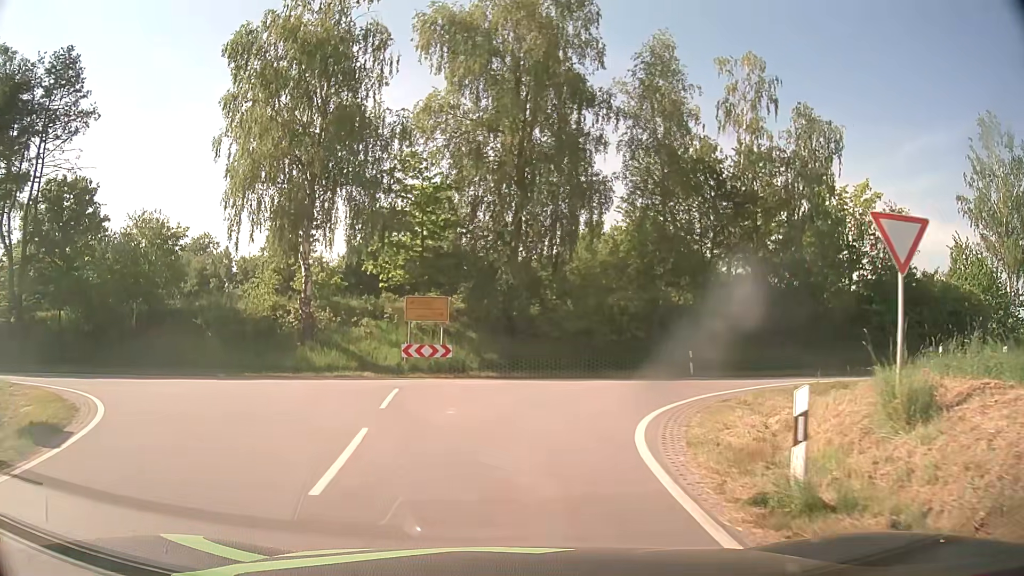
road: tertiary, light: Day
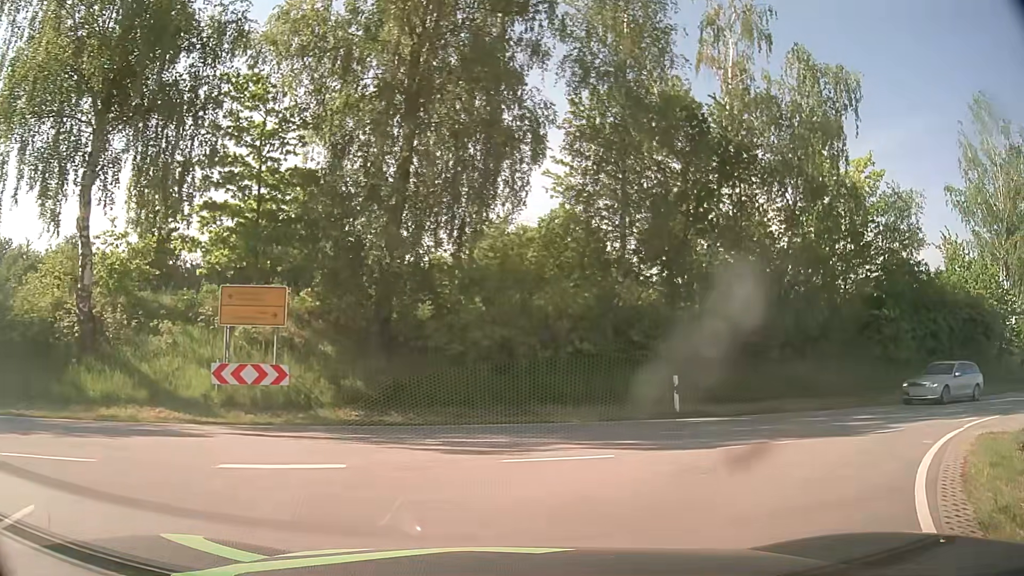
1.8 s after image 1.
(+0.3, +10.2) m; +8°
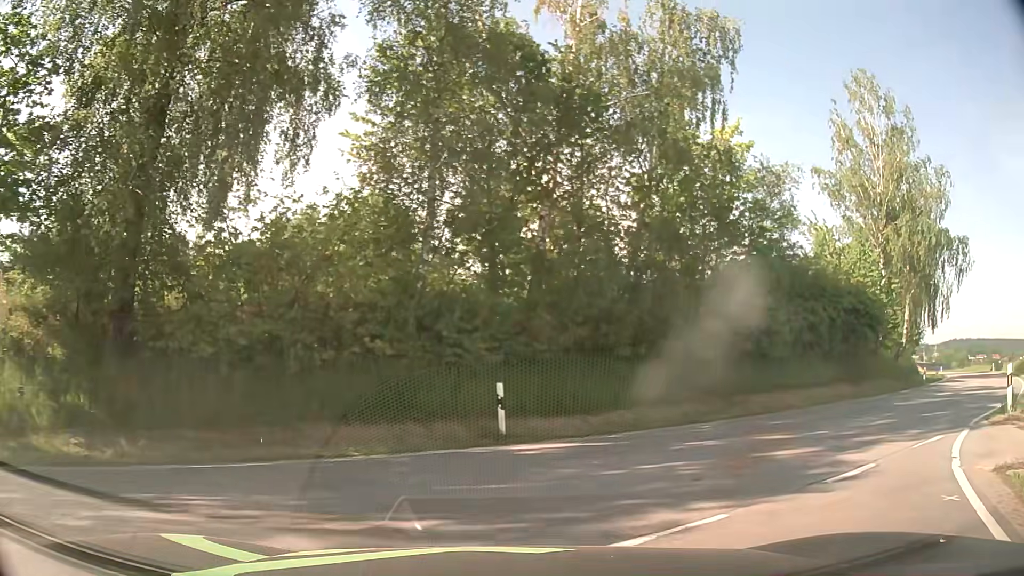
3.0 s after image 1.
(+0.6, +4.7) m; +15°
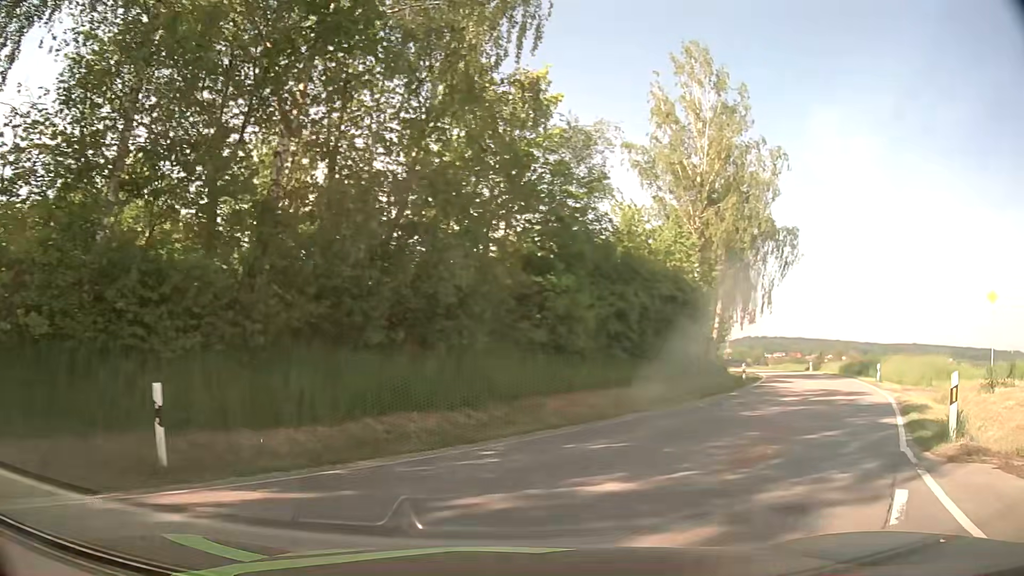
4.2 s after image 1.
(+0.8, +4.9) m; +18°
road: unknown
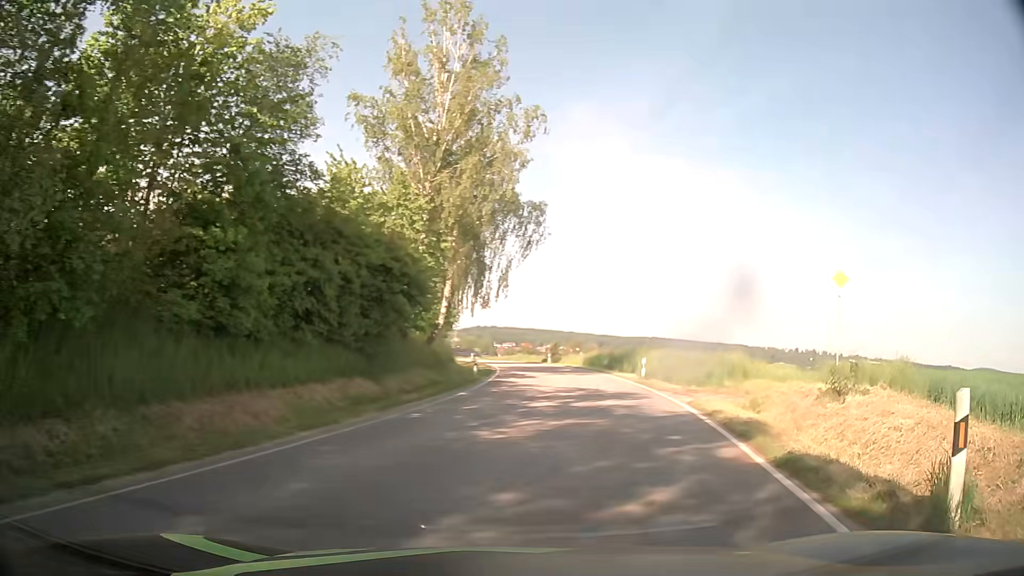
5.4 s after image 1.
(+1.3, +5.9) m; +23°
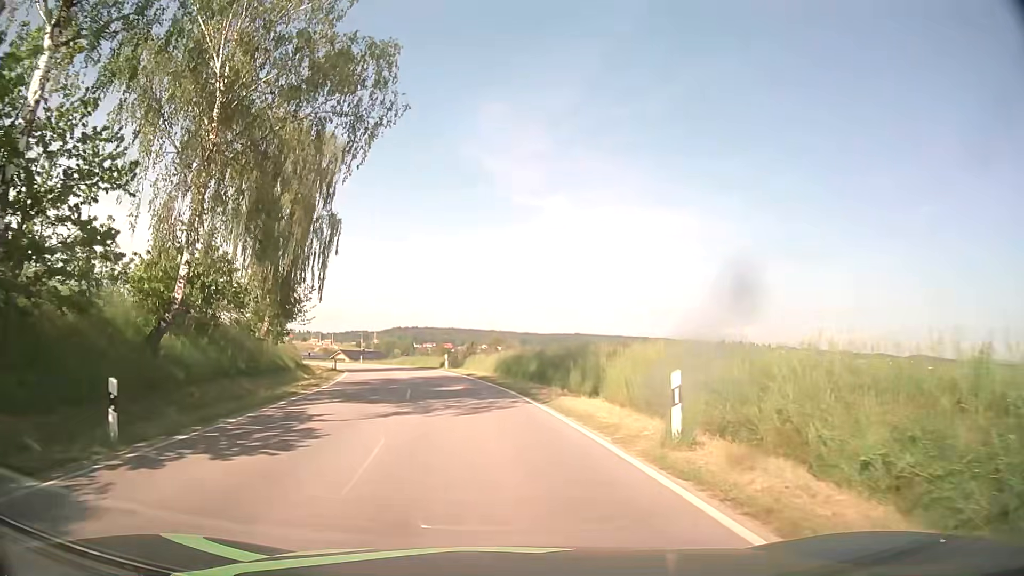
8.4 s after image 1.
(+3.6, +23.2) m; +7°
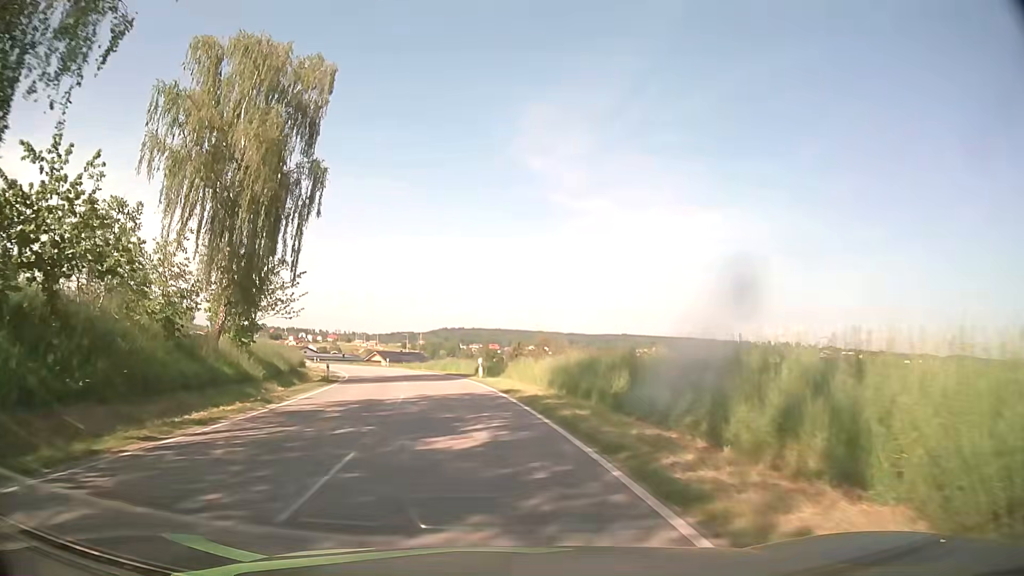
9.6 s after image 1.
(-0.3, +13.0) m; -4°
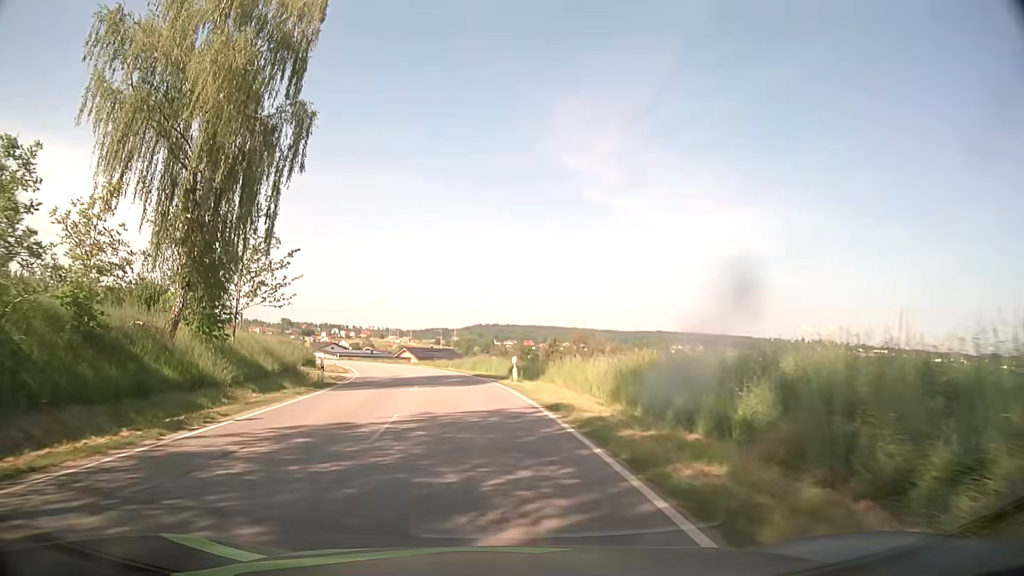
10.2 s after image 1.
(-0.2, +7.3) m; -3°
(0, +10) (-1, +20) (-2, +30) (-4, +40) (-6, +50) (-9, +59) (-12, +69) (-16, +78) (-20, +87) (-24, +96) m
